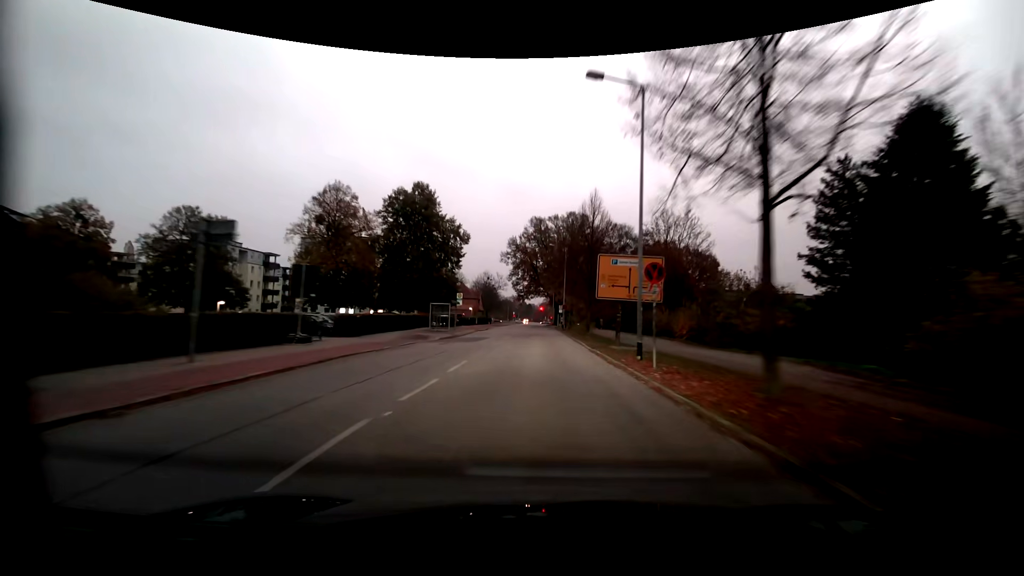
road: residential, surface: asphalt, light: Dusk
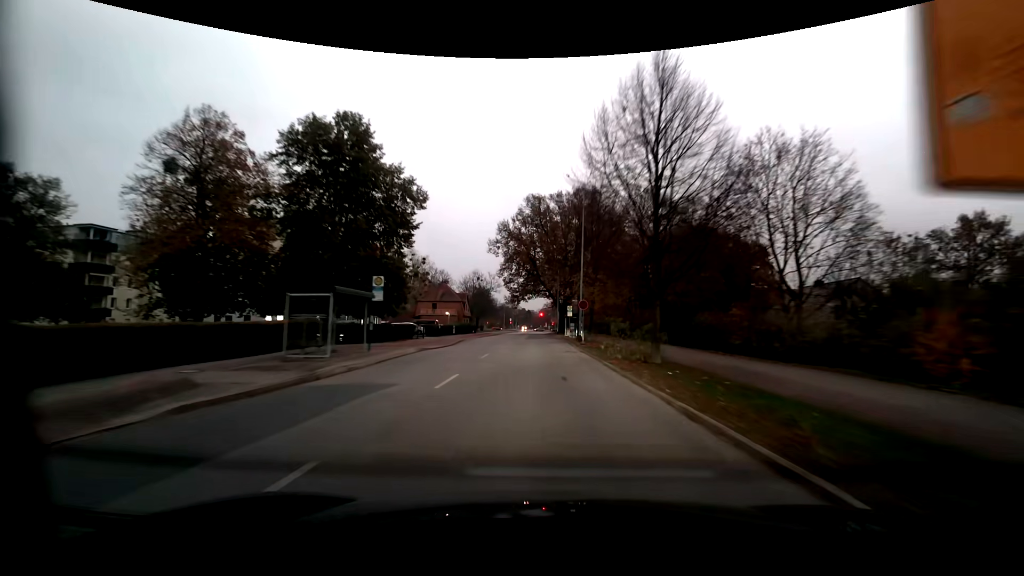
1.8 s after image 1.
(+0.3, +23.8) m; 0°
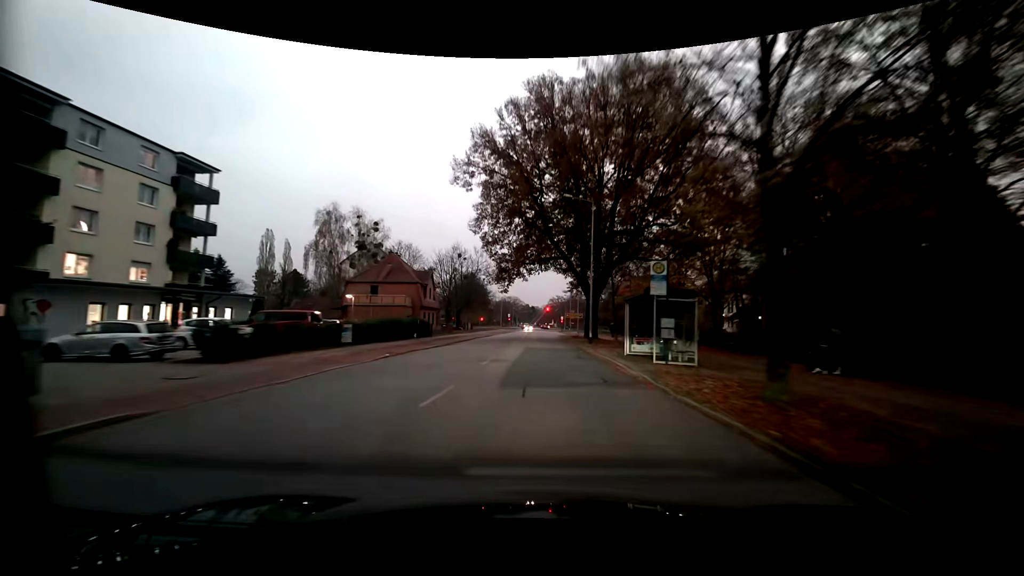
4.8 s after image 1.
(-0.2, +38.4) m; 0°
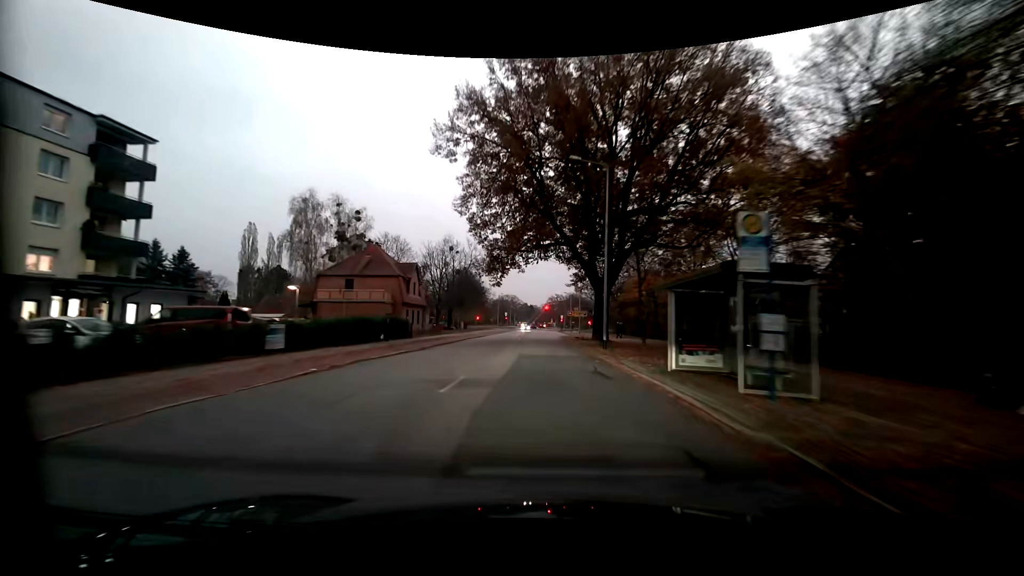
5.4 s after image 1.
(0.0, +7.3) m; -1°
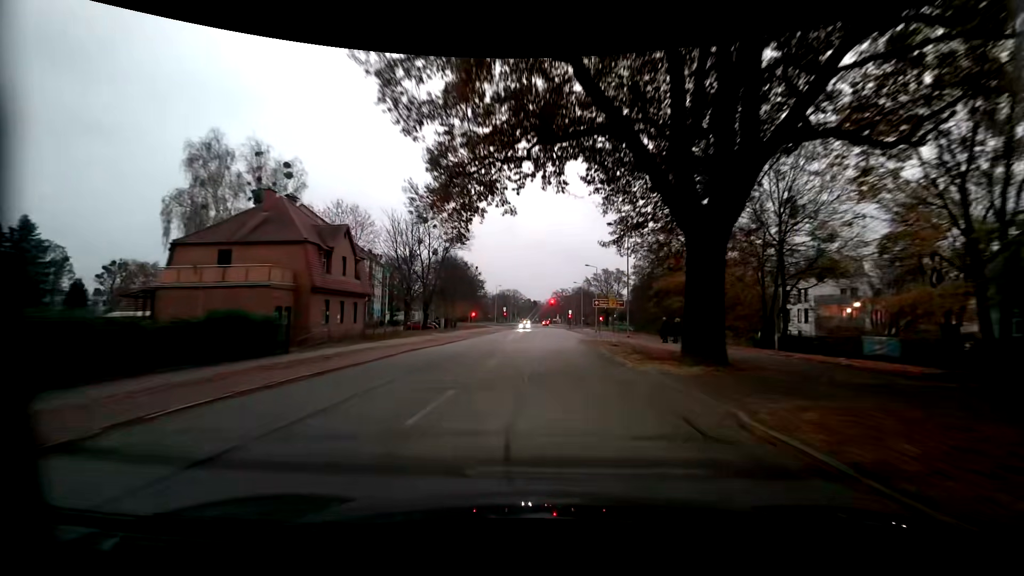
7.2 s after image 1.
(+0.2, +21.2) m; +1°
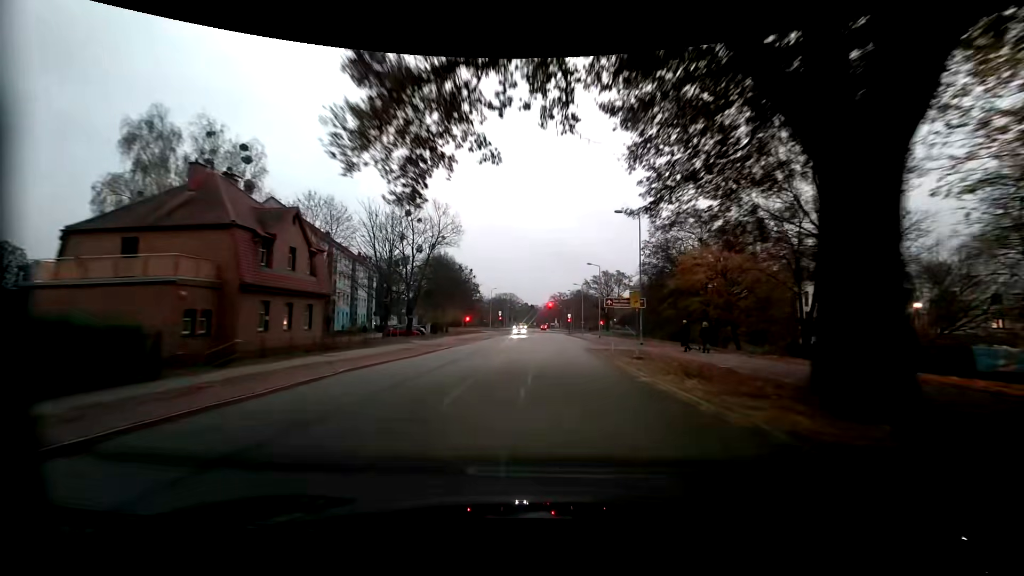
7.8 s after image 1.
(0.0, +6.9) m; 0°
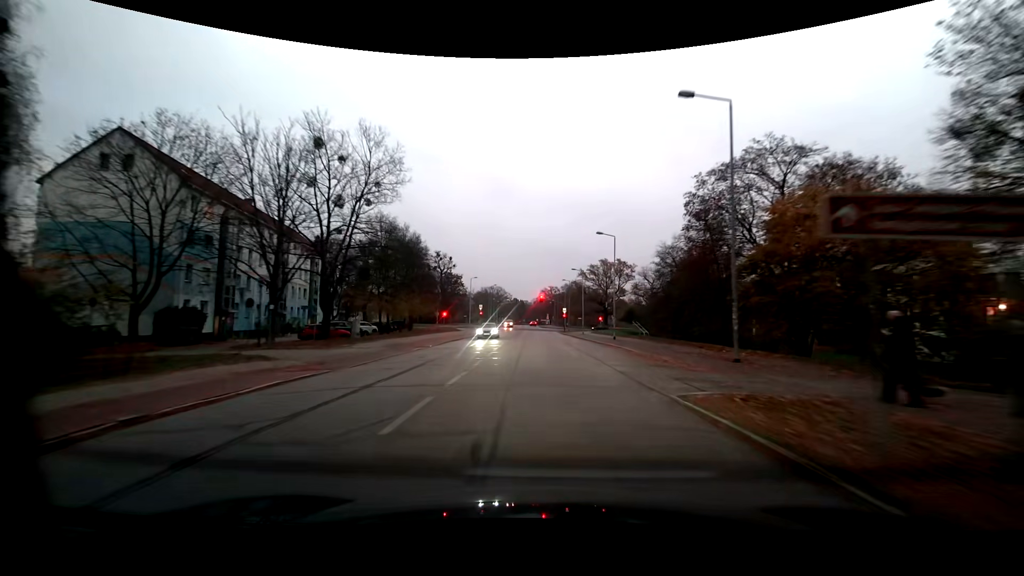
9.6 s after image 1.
(+0.3, +20.4) m; +2°
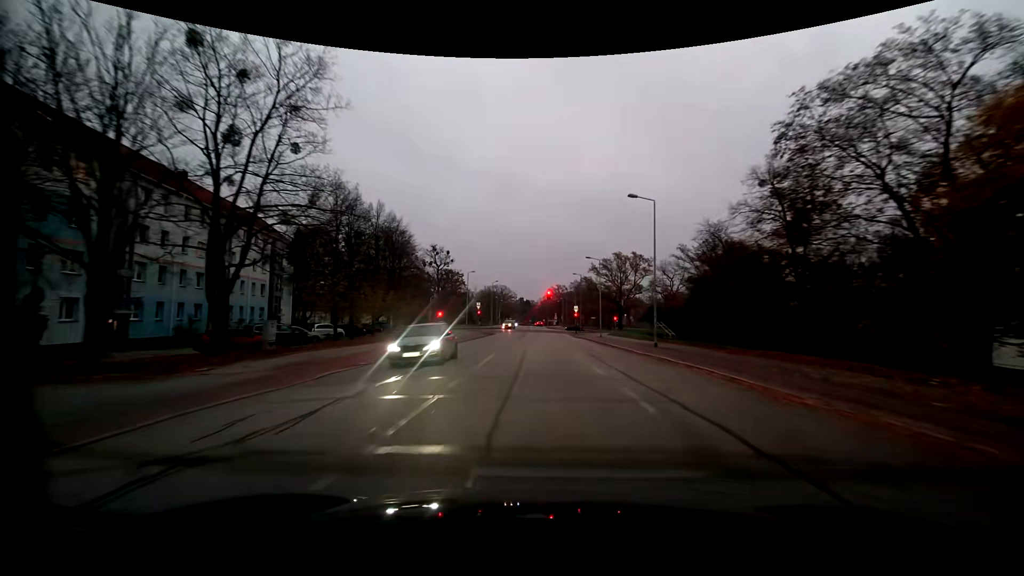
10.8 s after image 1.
(-0.2, +13.3) m; -1°
